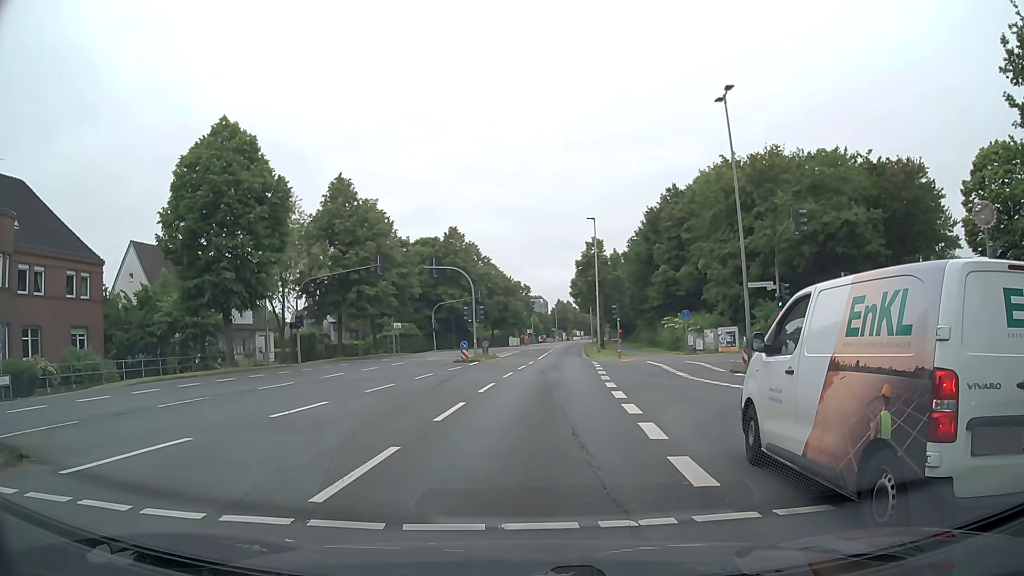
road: secondary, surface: asphalt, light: Day
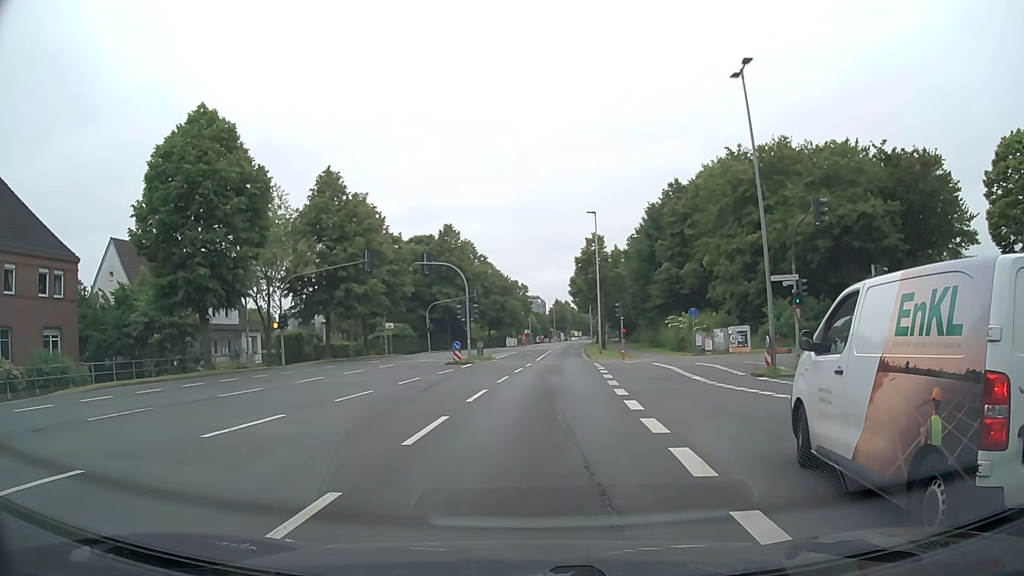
(0.0, +2.7) m; -1°
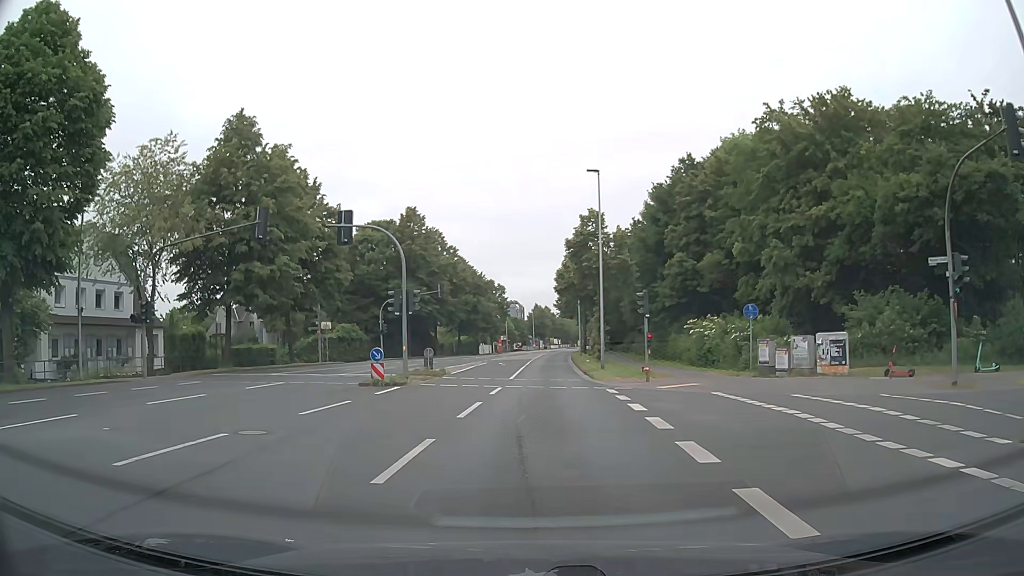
(+0.4, +14.7) m; +2°
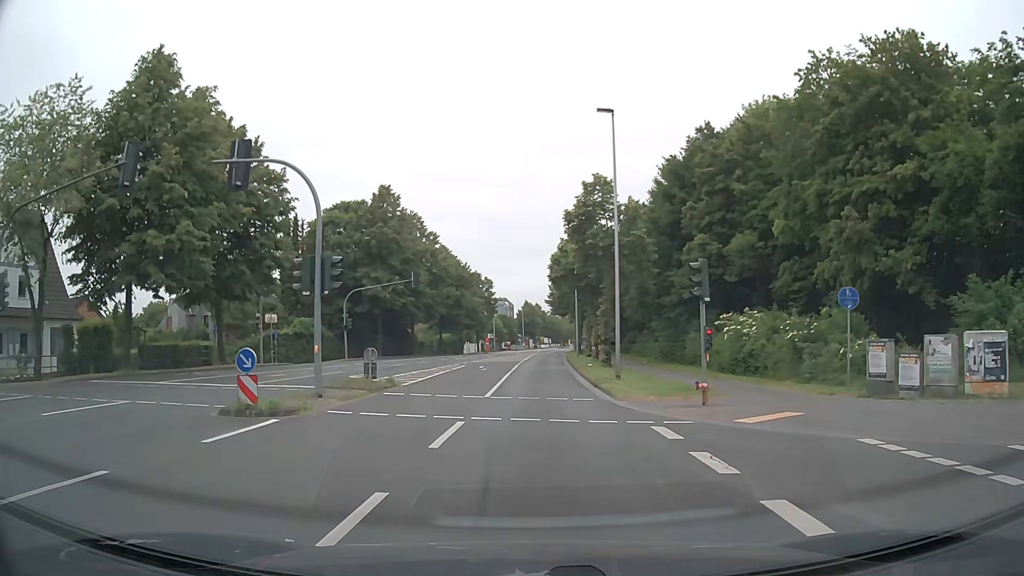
(+0.1, +9.7) m; +1°
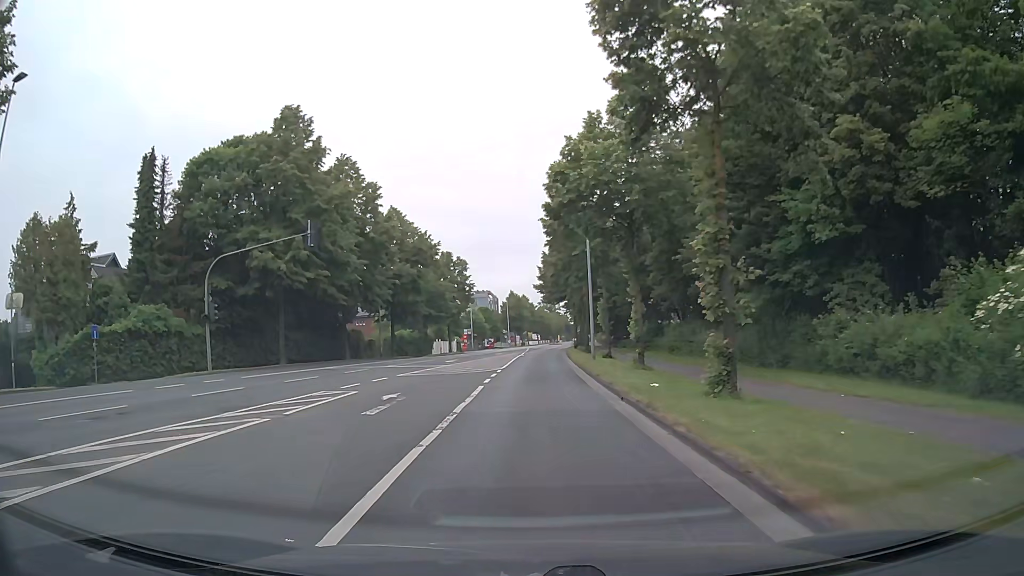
(+0.3, +23.4) m; +1°
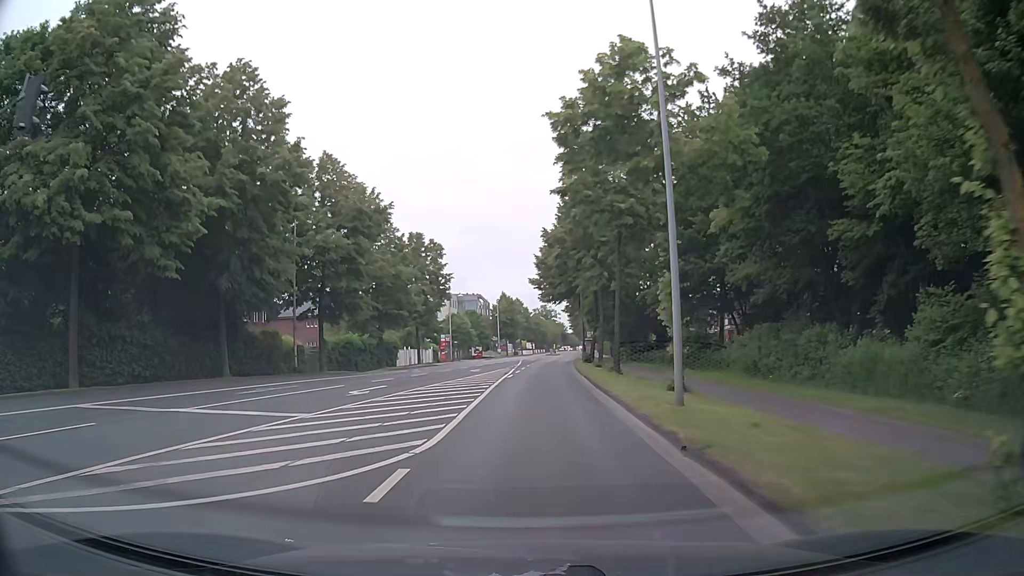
(0.0, +20.7) m; 0°
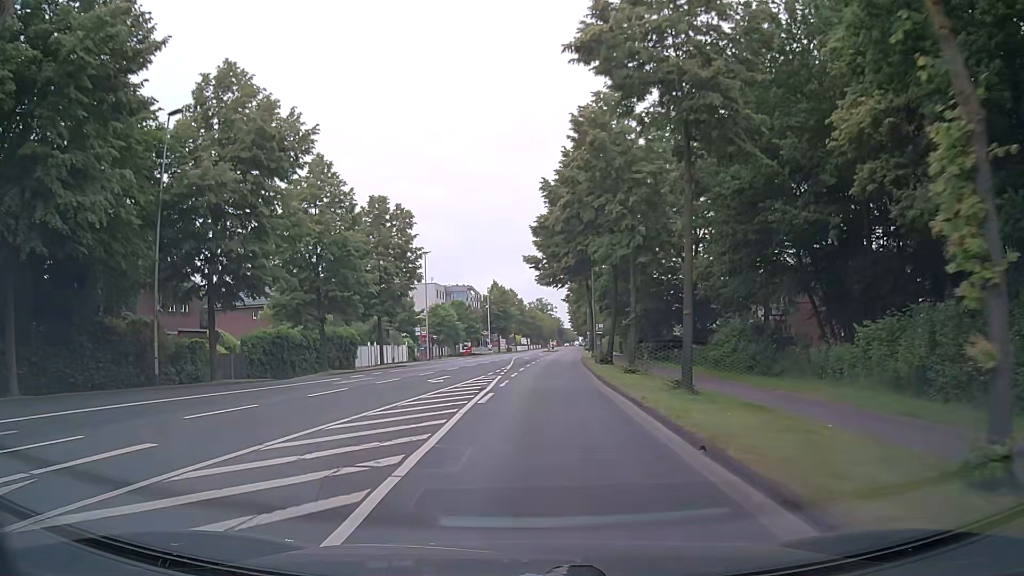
(+0.1, +15.0) m; +1°
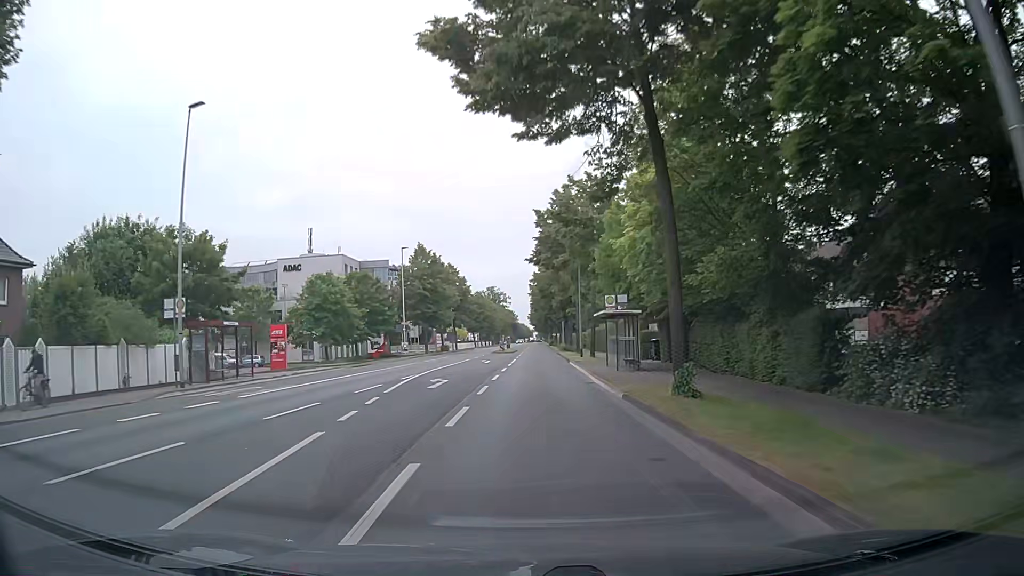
(+0.8, +41.8) m; +5°
(0, +10) (0, +20) (0, +30) (-1, +40) (-1, +50) (0, +60) (0, +70) (0, +80) (0, +90) (-1, +100) m
